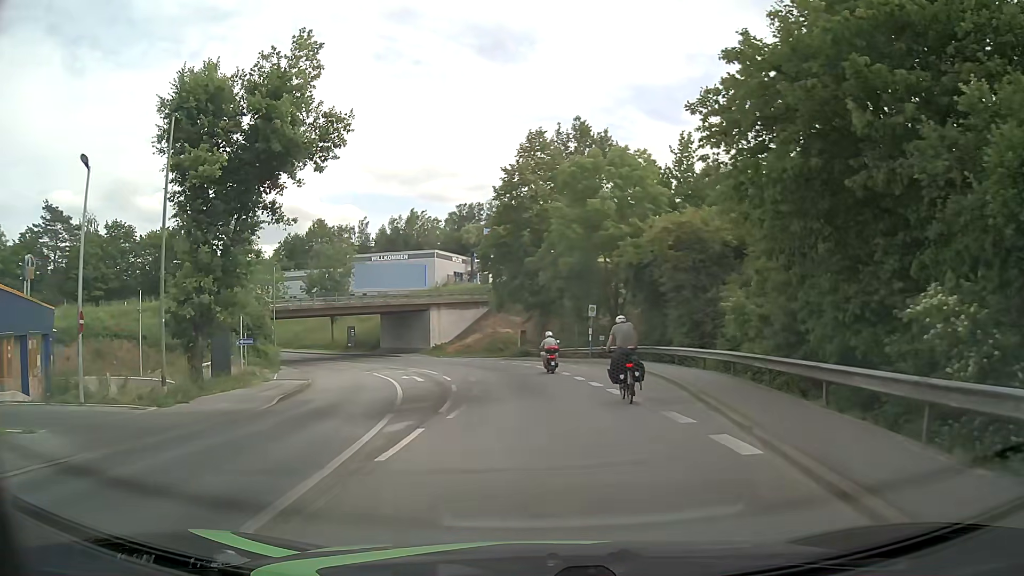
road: tertiary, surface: asphalt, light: Day
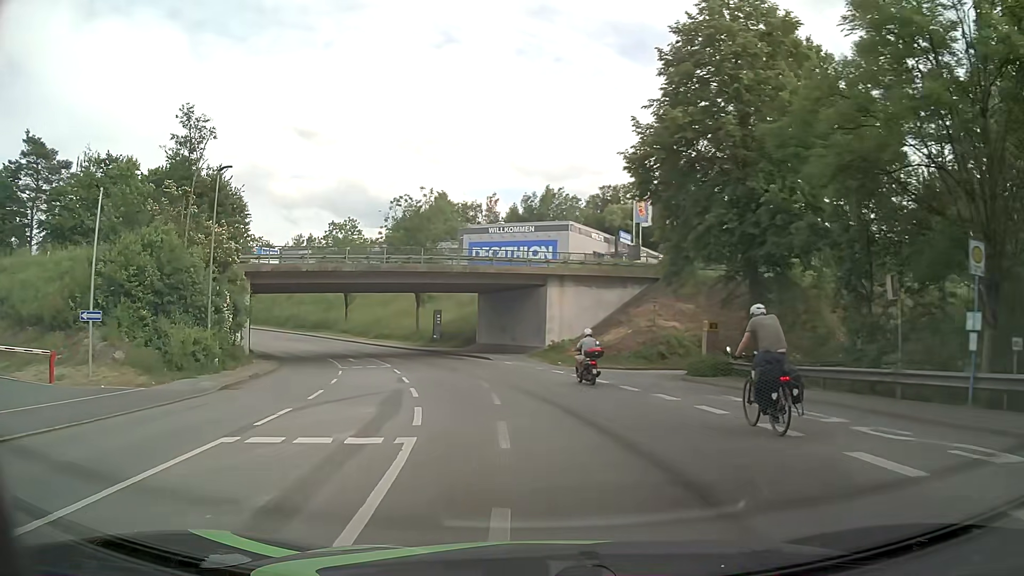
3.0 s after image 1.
(-2.2, +28.1) m; -11°
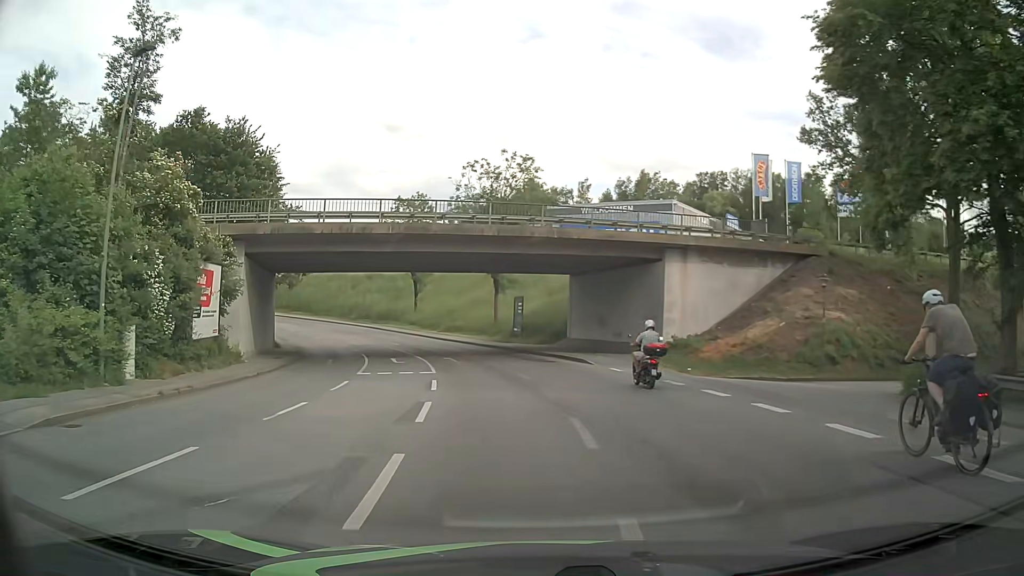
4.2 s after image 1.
(-0.9, +12.3) m; -8°
(0, +10) (-2, +20) (-3, +30) (-6, +39) (-9, +49) (-13, +58) (-18, +67) (-24, +75) (-31, +82) (-39, +88) m
